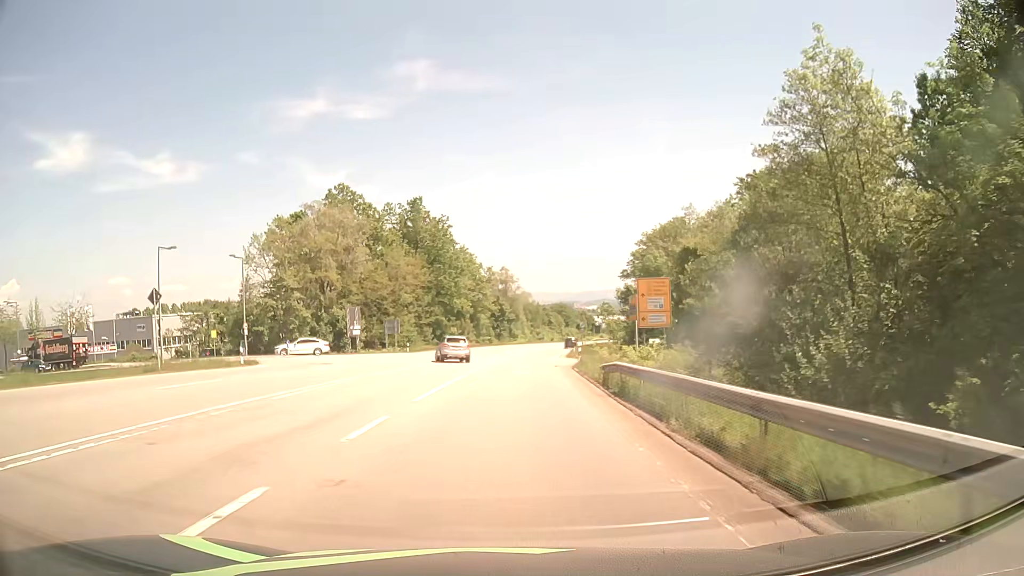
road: secondary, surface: asphalt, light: Day
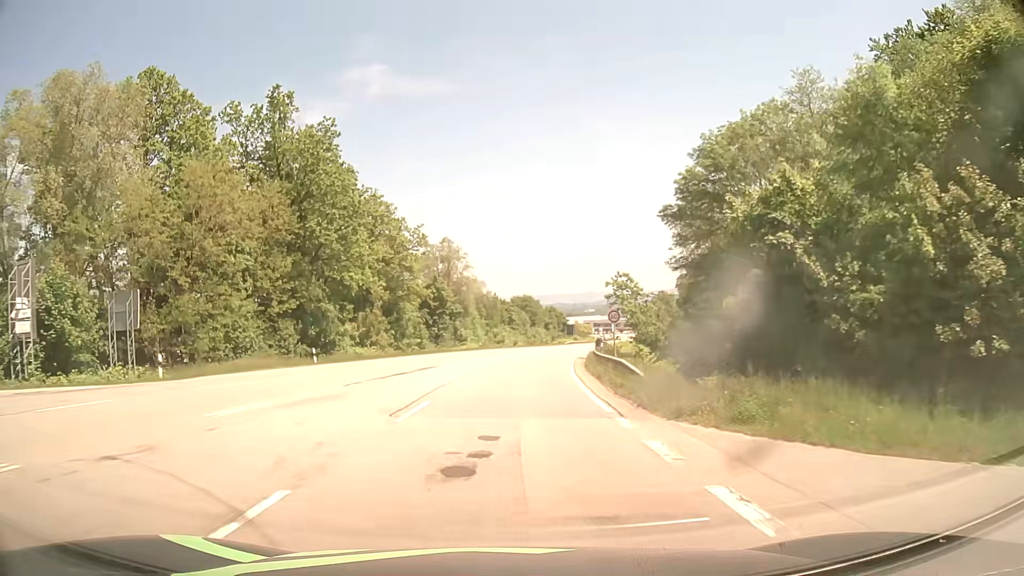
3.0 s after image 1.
(+1.3, +45.7) m; +4°
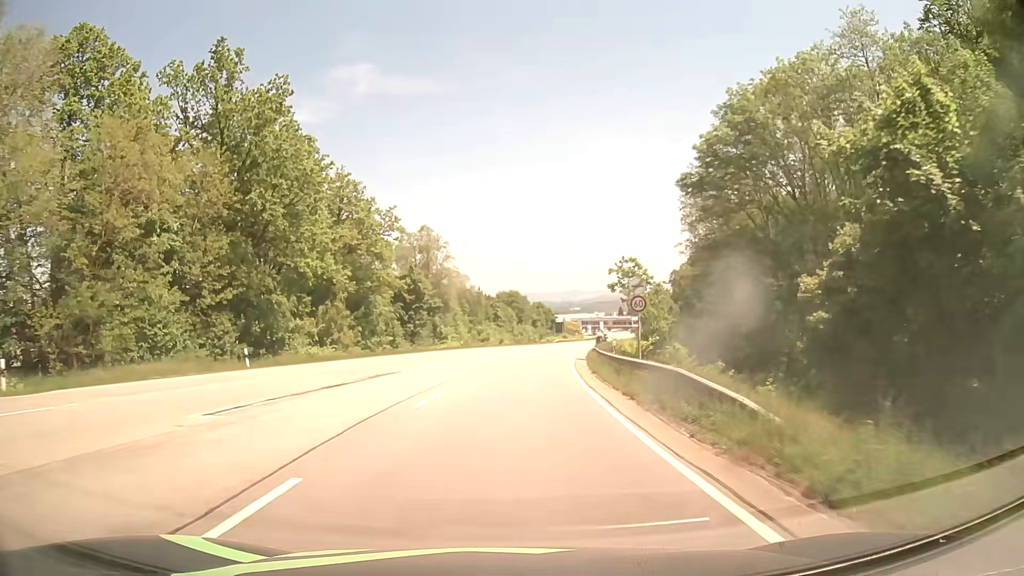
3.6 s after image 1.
(+0.1, +9.1) m; +1°
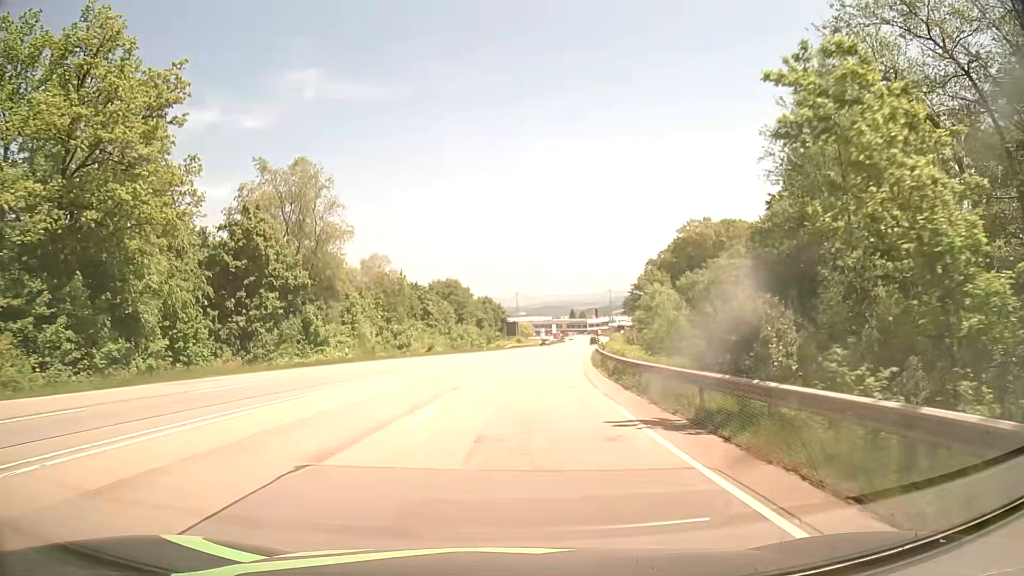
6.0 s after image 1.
(+1.5, +36.4) m; +5°
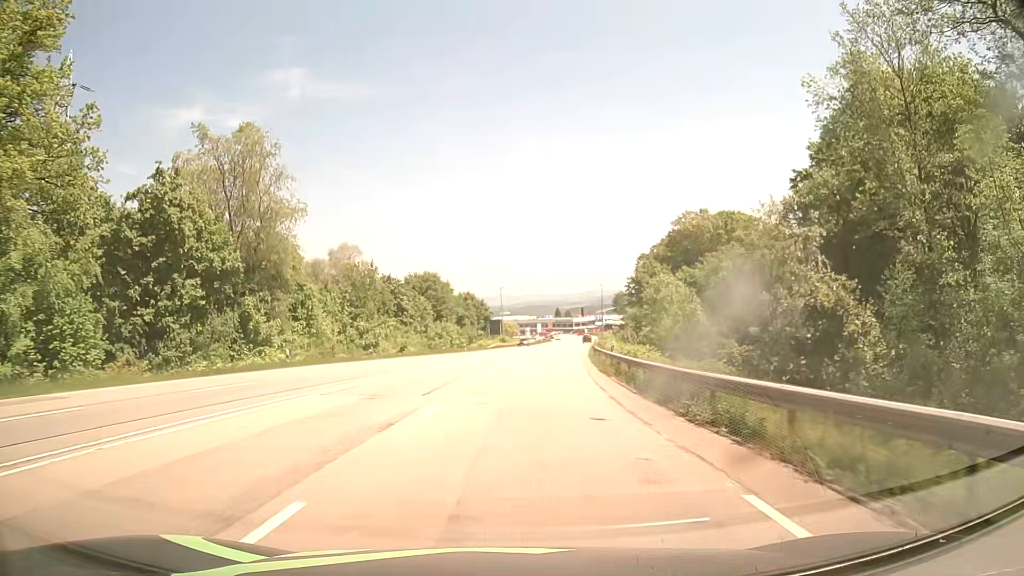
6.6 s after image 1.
(+0.1, +9.1) m; +1°
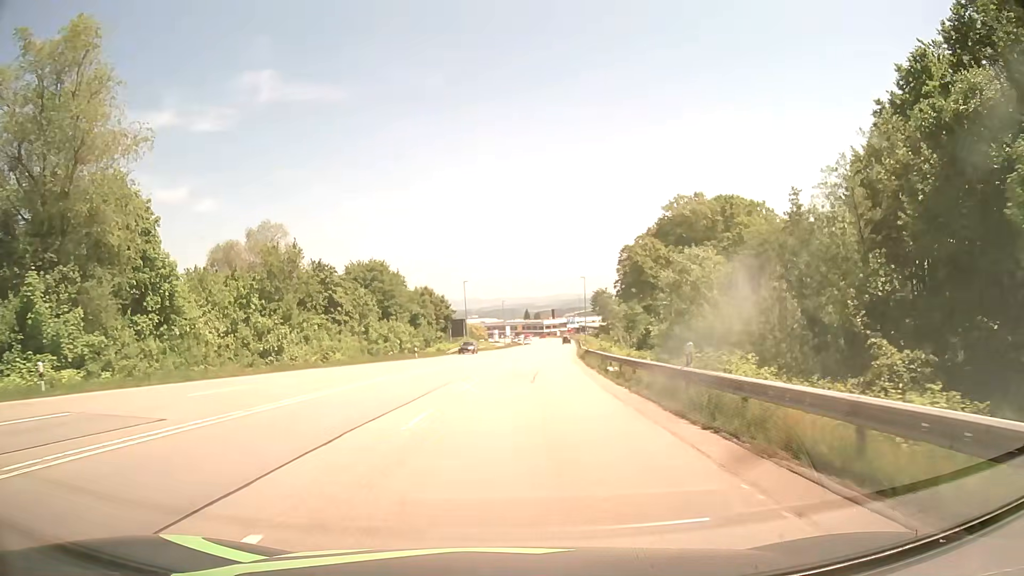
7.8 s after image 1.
(+0.5, +18.3) m; +3°
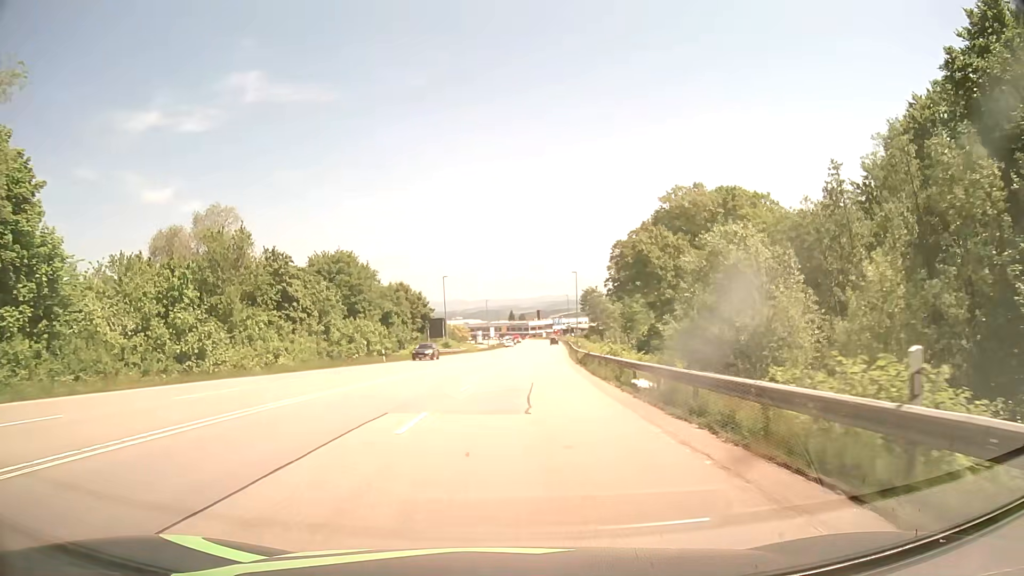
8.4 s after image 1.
(+0.1, +9.1) m; +1°
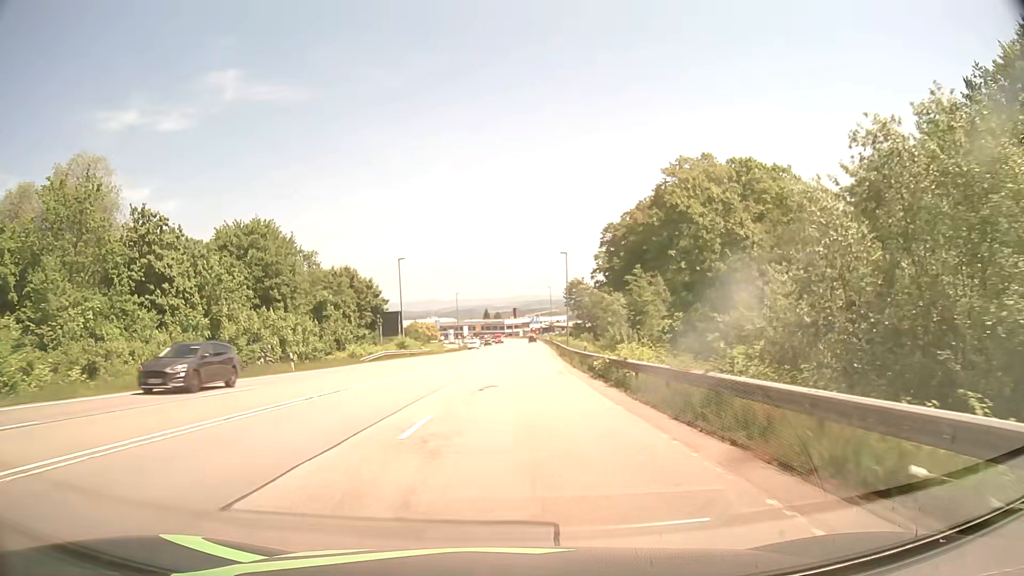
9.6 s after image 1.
(+0.4, +18.3) m; +2°
(0, +10) (0, +20) (+1, +30) (+1, +40) (+2, +50) (+2, +60) (+3, +70) (+3, +80) (+4, +90) (+4, +100) m
